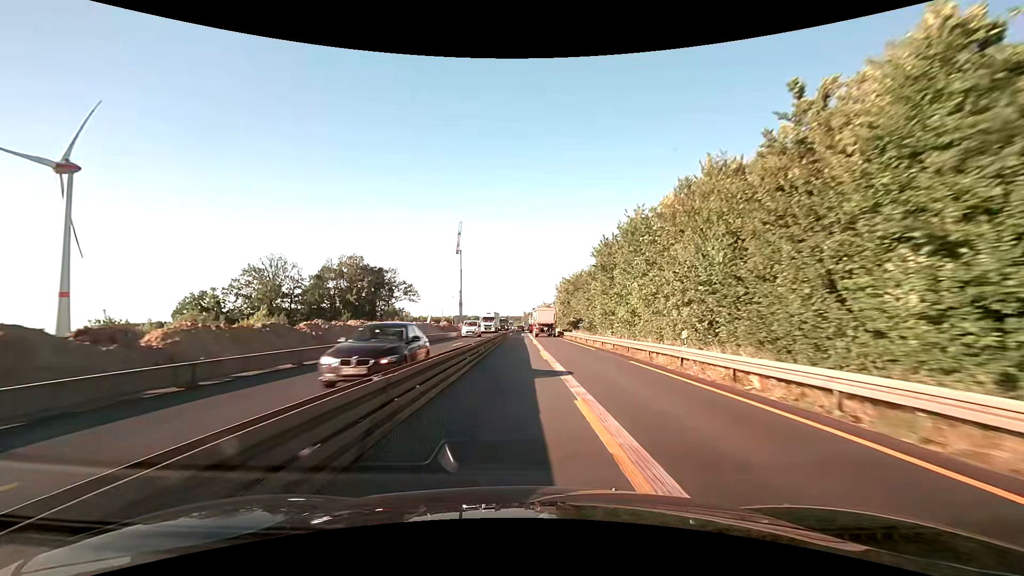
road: motorway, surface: asphalt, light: Day
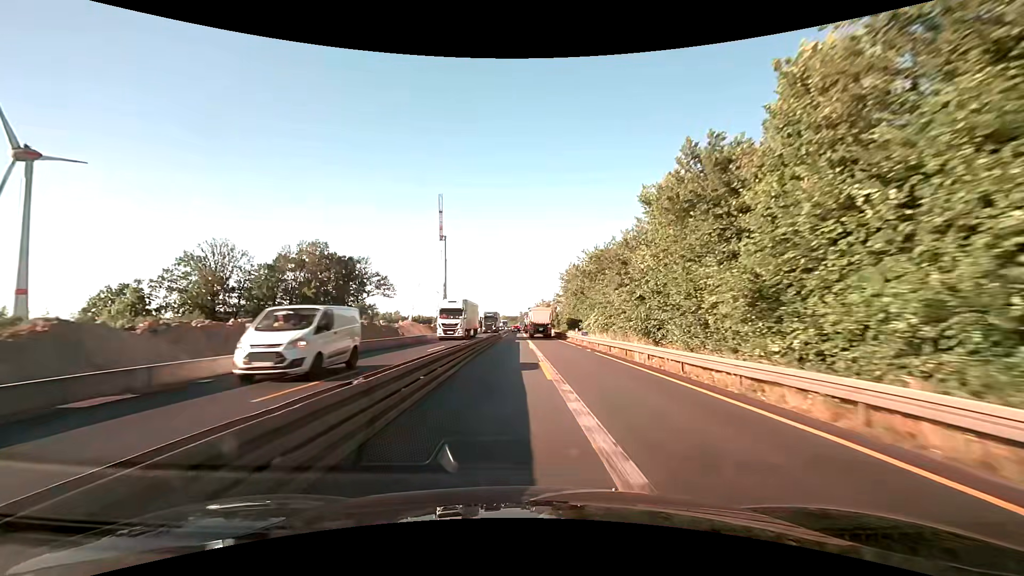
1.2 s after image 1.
(+0.1, +25.1) m; 0°
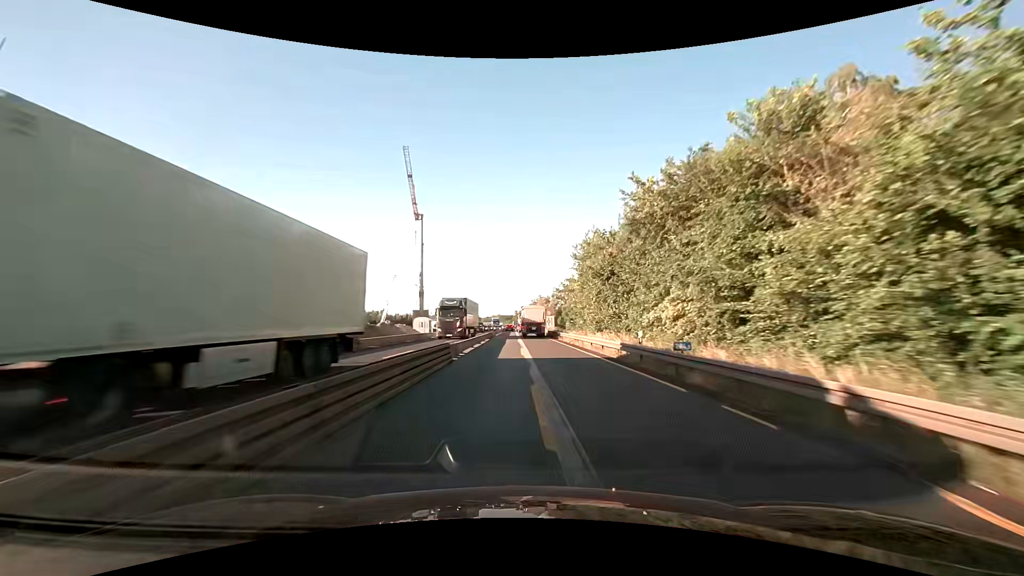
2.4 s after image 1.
(+0.1, +25.1) m; 0°
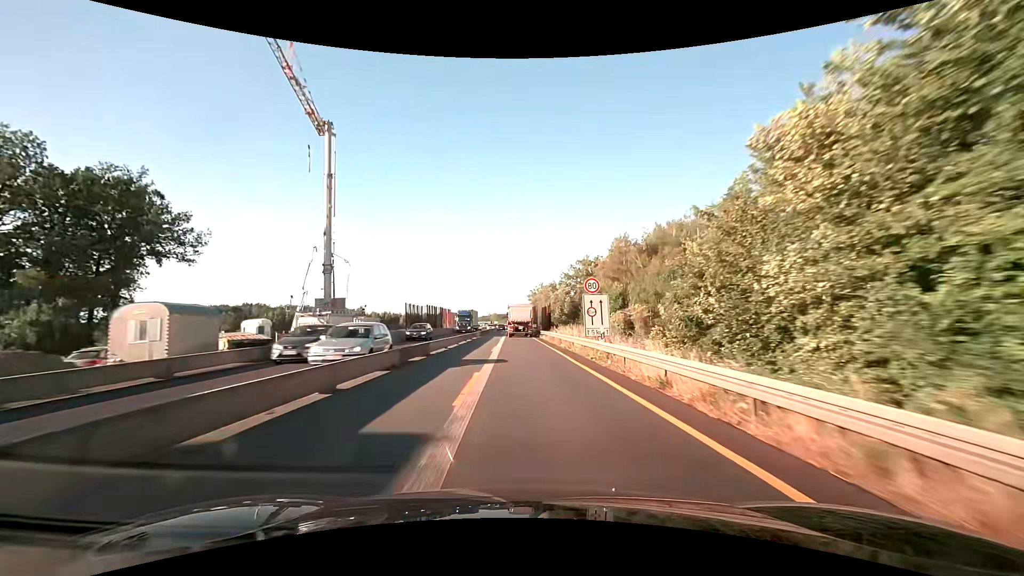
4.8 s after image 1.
(+0.4, +49.7) m; 0°
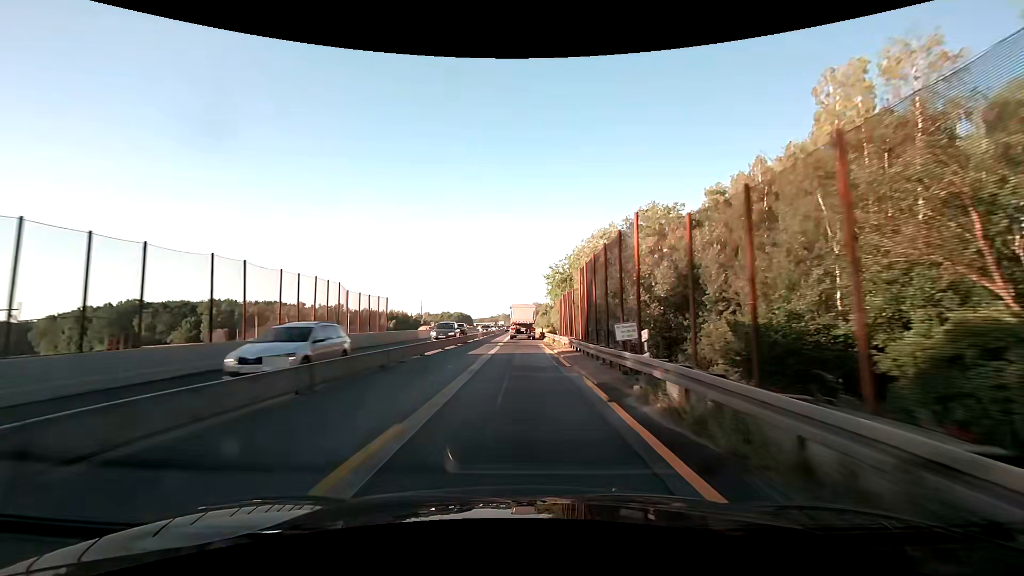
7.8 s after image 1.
(-0.6, +60.3) m; -1°
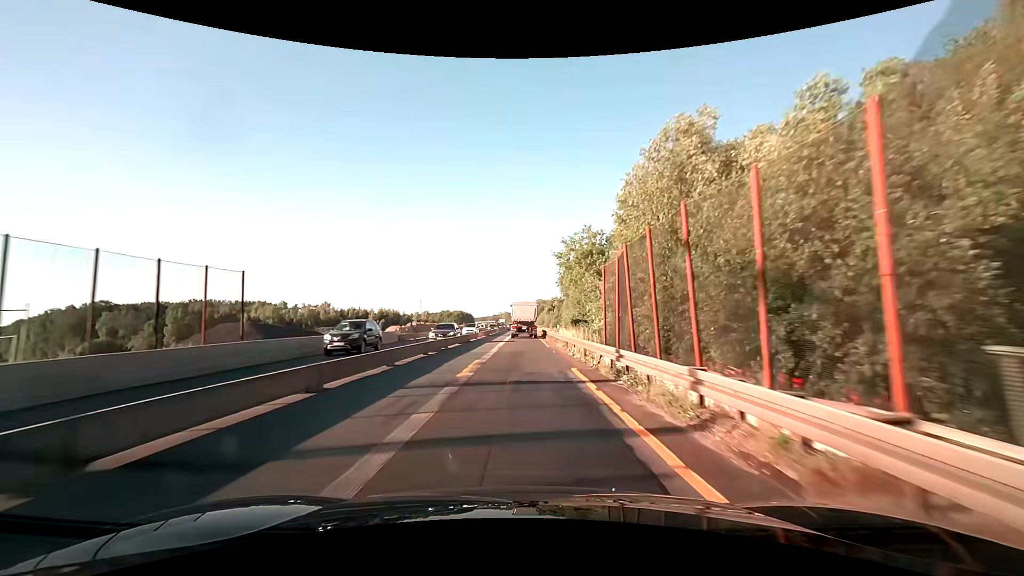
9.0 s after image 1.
(0.0, +23.6) m; -1°
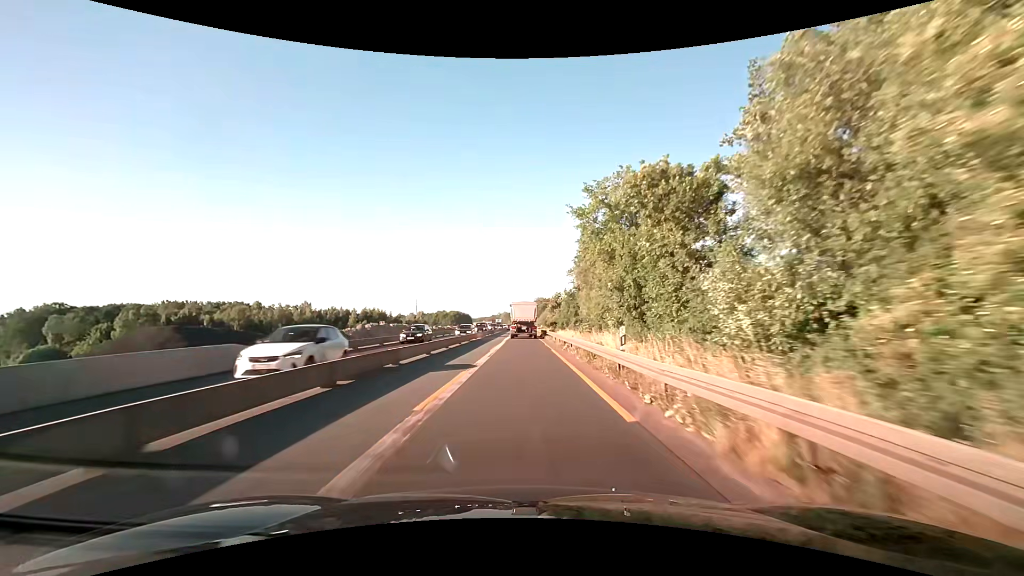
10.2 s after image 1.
(+0.1, +23.4) m; 0°
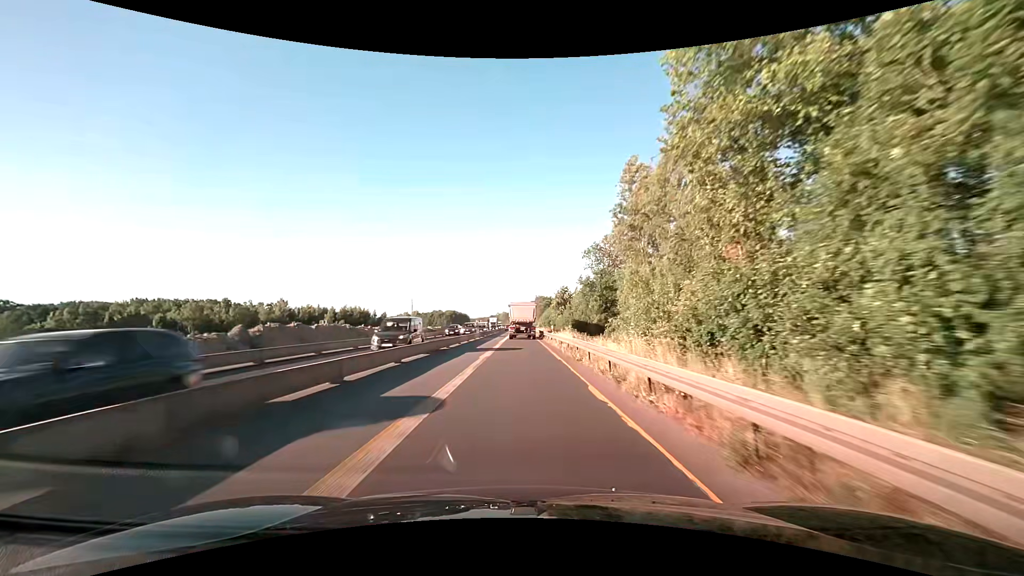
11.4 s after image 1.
(+0.1, +23.4) m; 0°
(0, +10) (0, +20) (0, +30) (0, +40) (0, +50) (0, +60) (0, +70) (0, +80) (0, +90) (0, +100) m
